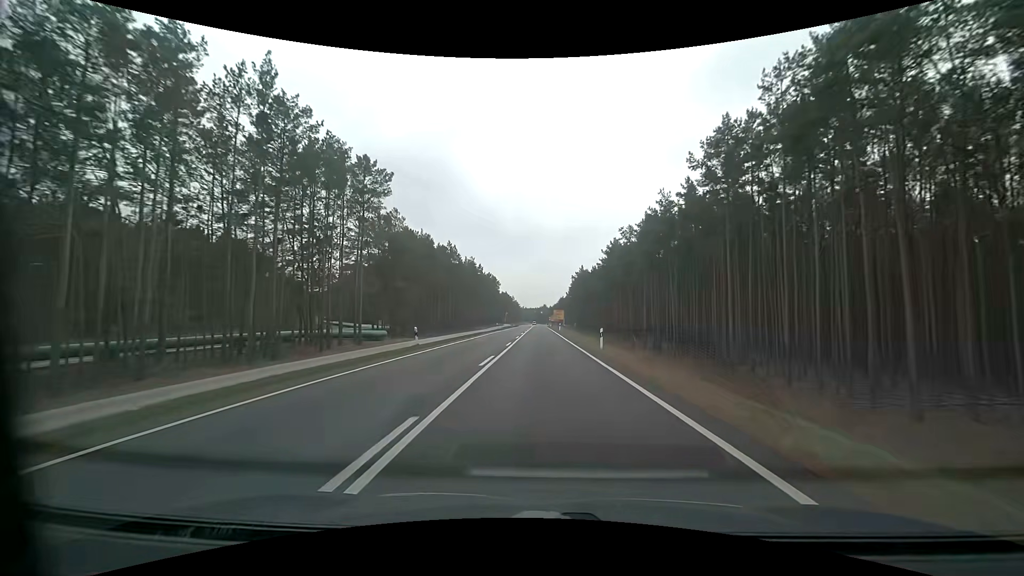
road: primary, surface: asphalt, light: Day
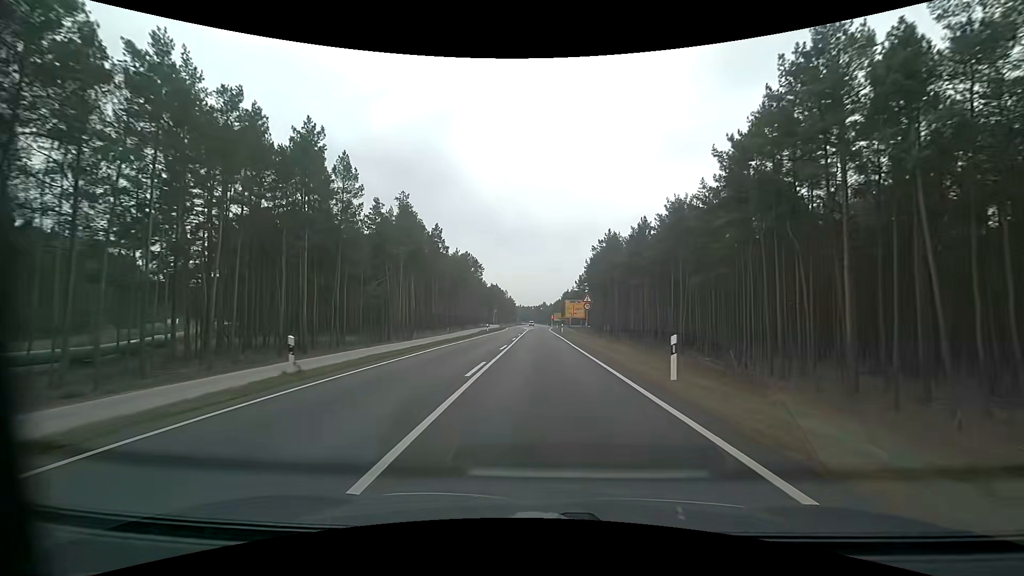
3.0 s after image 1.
(+0.1, +62.4) m; 0°
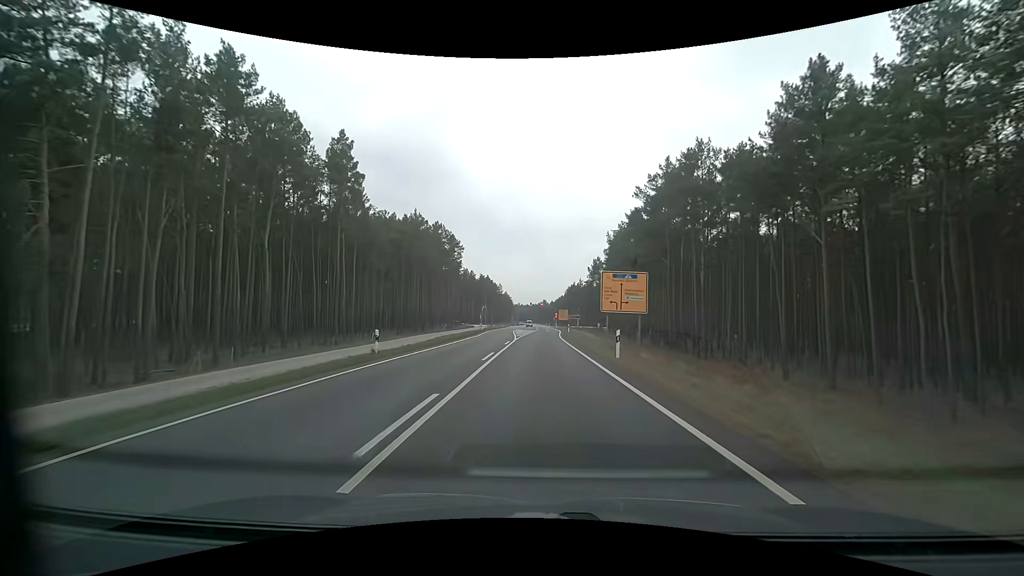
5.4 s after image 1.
(0.0, +42.6) m; 0°
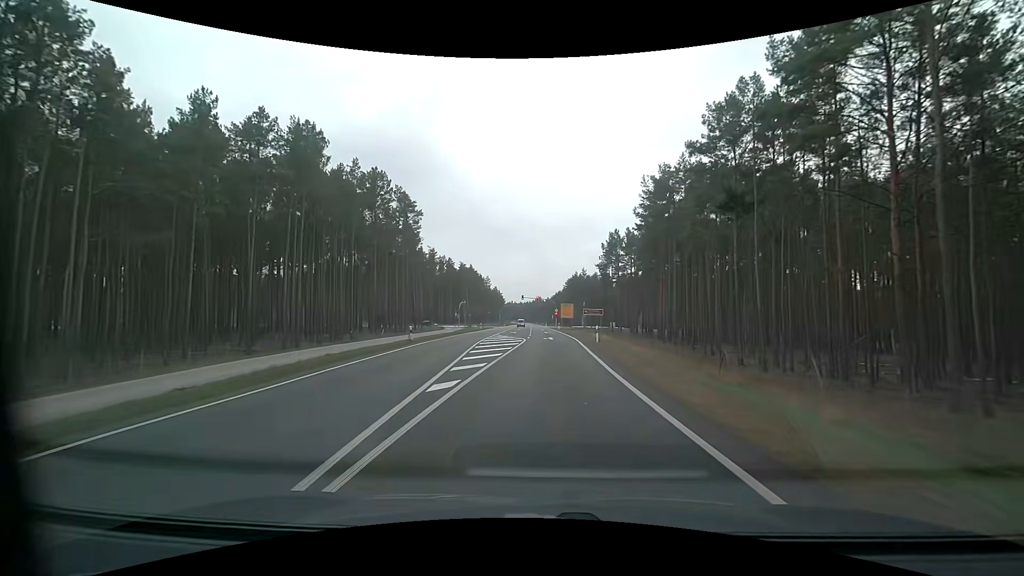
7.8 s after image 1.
(+0.1, +36.0) m; +1°
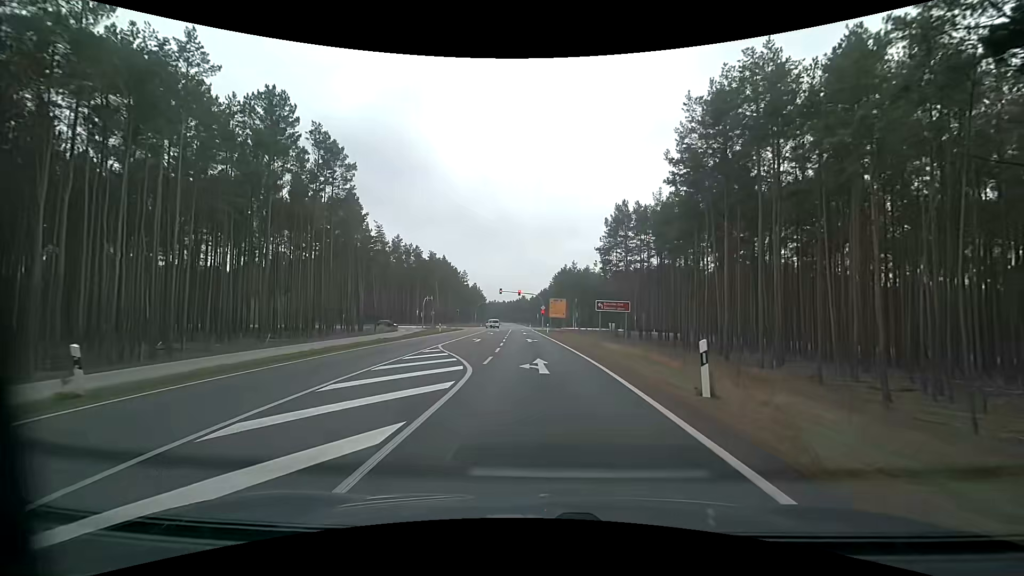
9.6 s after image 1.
(+0.3, +22.5) m; +2°
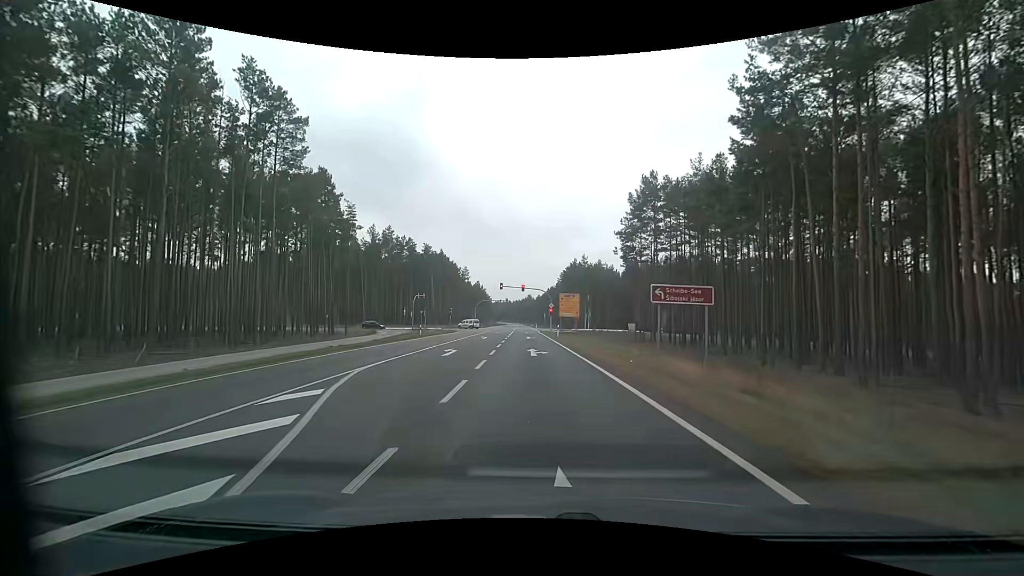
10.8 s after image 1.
(-0.1, +12.9) m; -1°
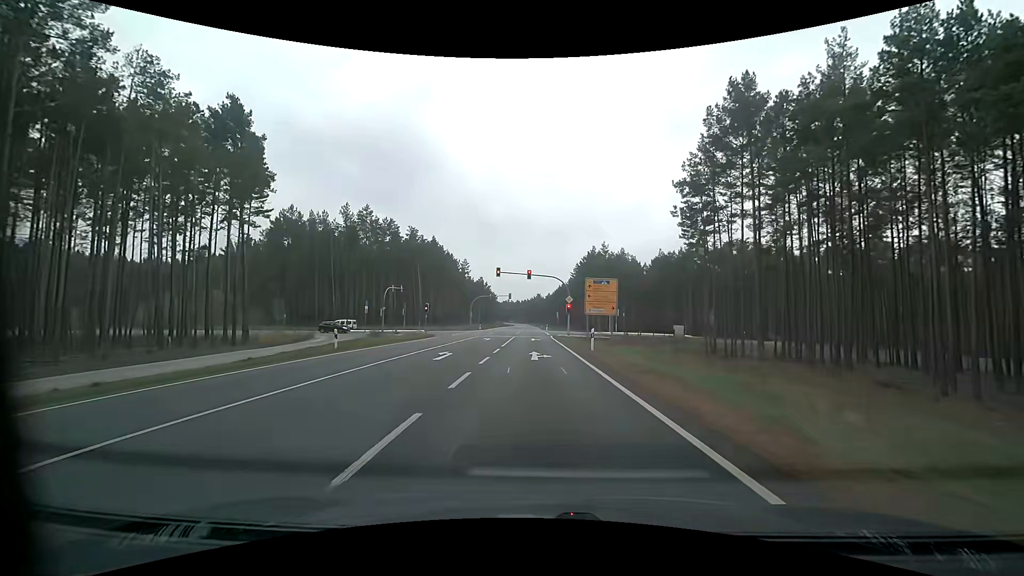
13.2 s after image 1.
(-0.4, +21.4) m; -1°
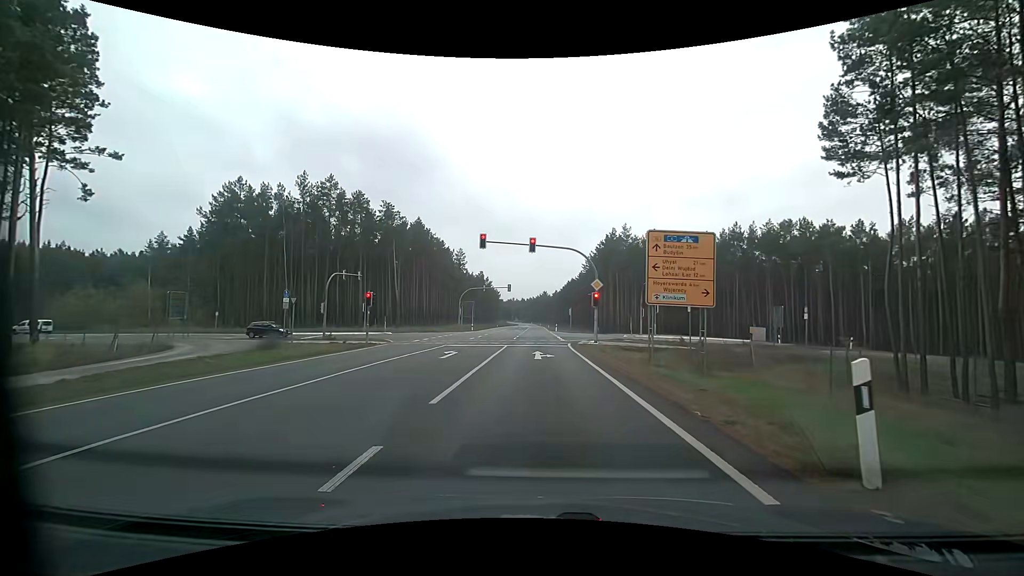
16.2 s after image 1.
(-0.1, +19.2) m; -2°
(0, +10) (0, +20) (+1, +30) (+2, +40) (+10, +46) (+19, +48) (+29, +48) (+39, +47) (+49, +46) (+59, +44) m
